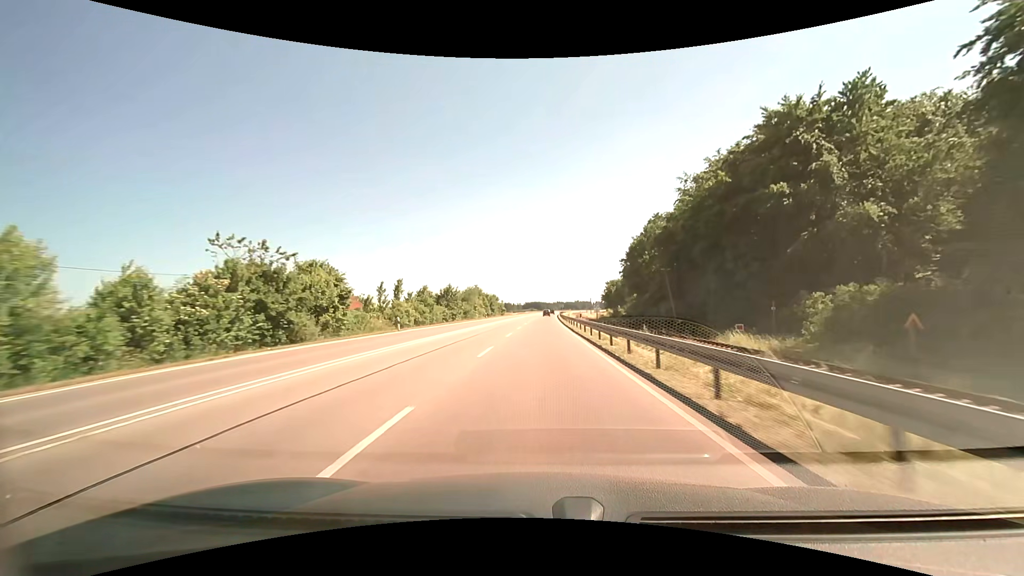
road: primary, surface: asphalt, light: Day
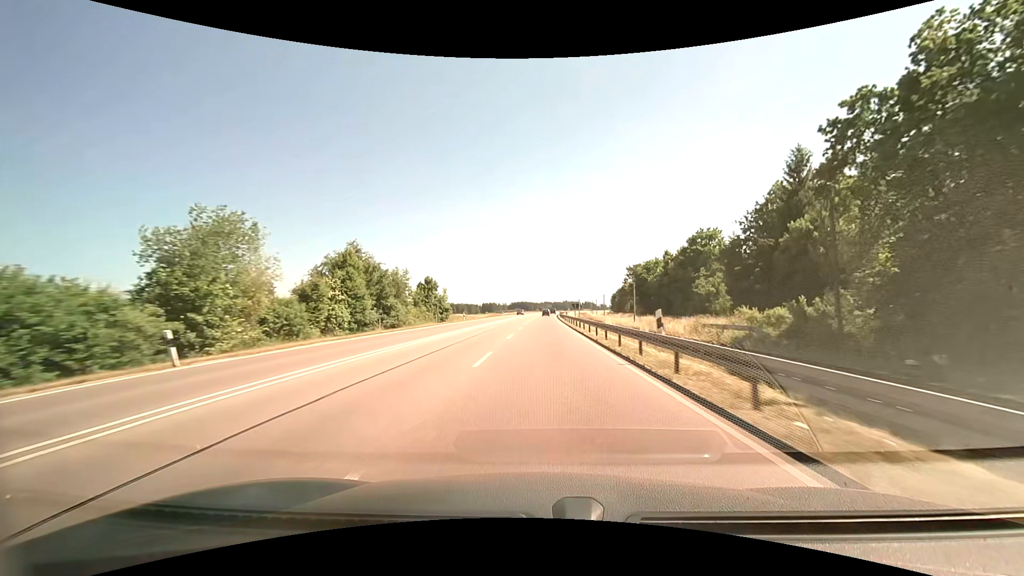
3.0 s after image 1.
(+1.1, +73.2) m; +2°
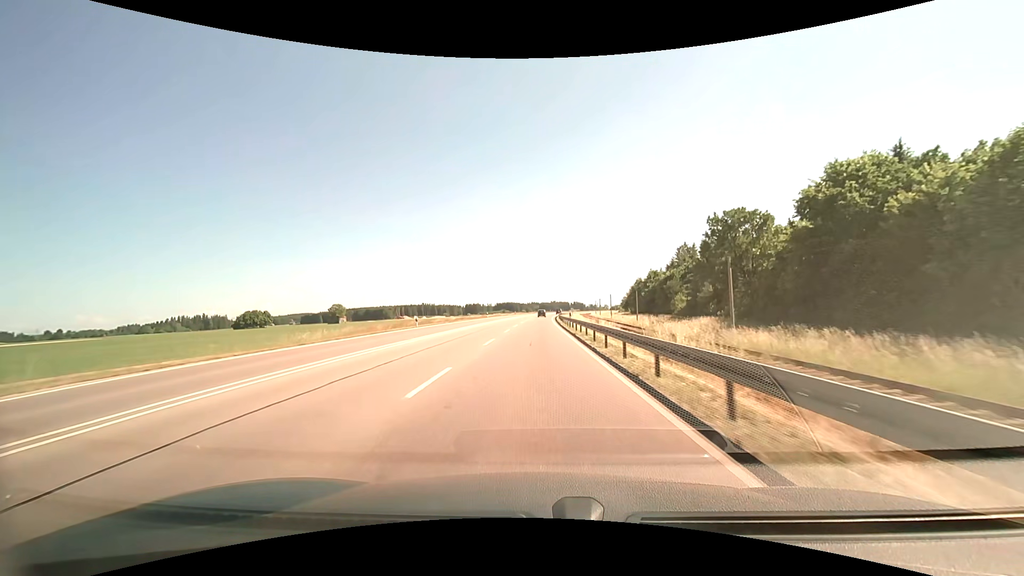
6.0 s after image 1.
(+1.1, +72.8) m; +2°
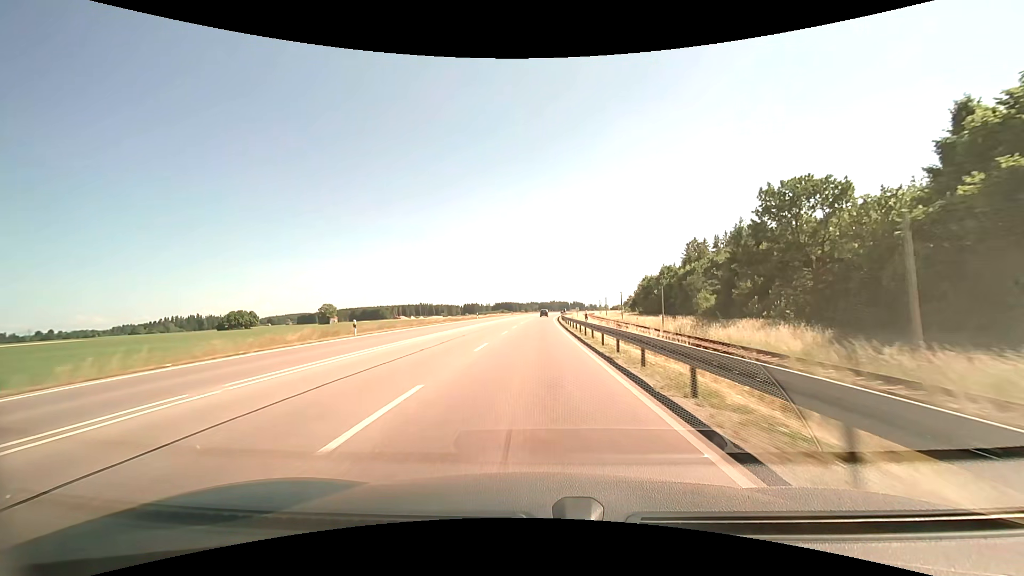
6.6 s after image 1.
(+0.1, +14.5) m; +1°
(0, +10) (0, +20) (0, +30) (0, +40) (0, +50) (0, +60) (0, +70) (0, +80) (0, +90) (+1, +100) m
